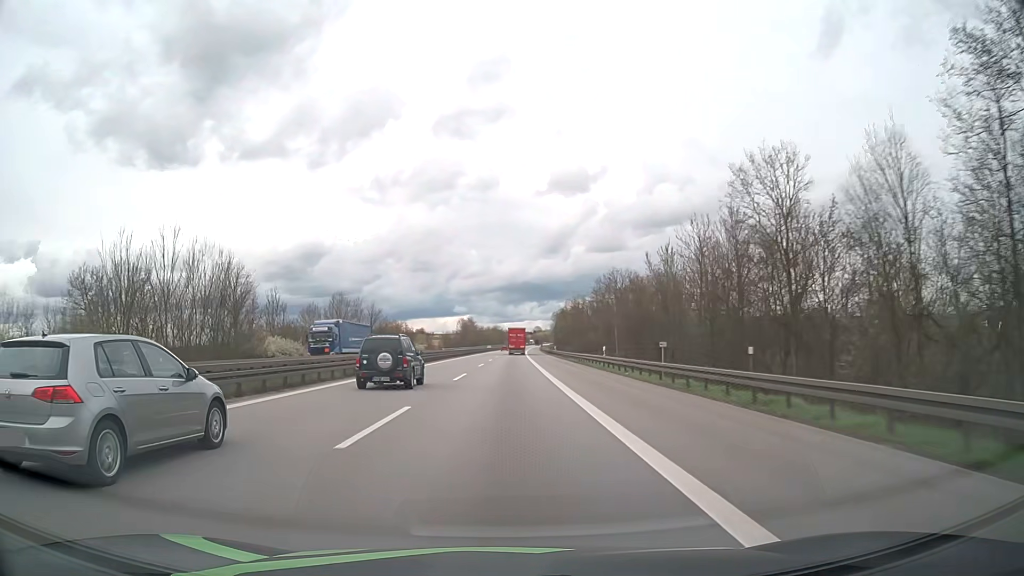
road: motorway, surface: asphalt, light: Day
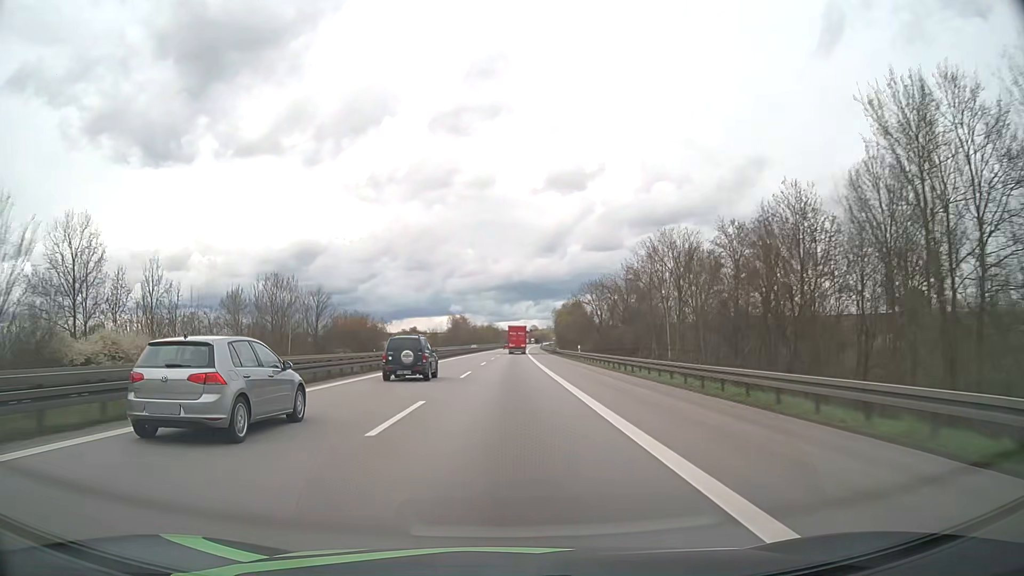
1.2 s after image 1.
(+0.1, +35.3) m; 0°
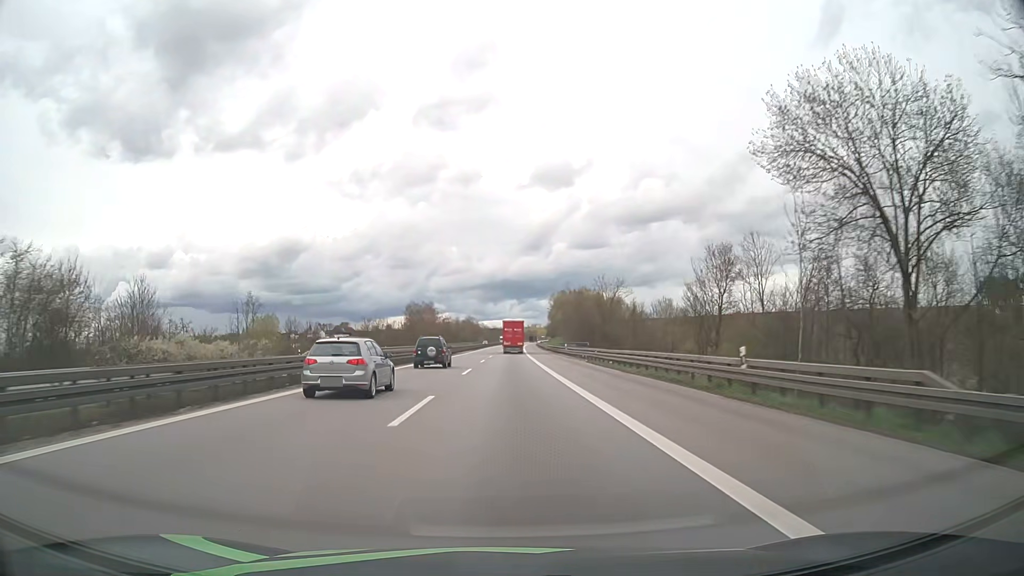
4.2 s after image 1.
(+1.0, +89.6) m; +1°
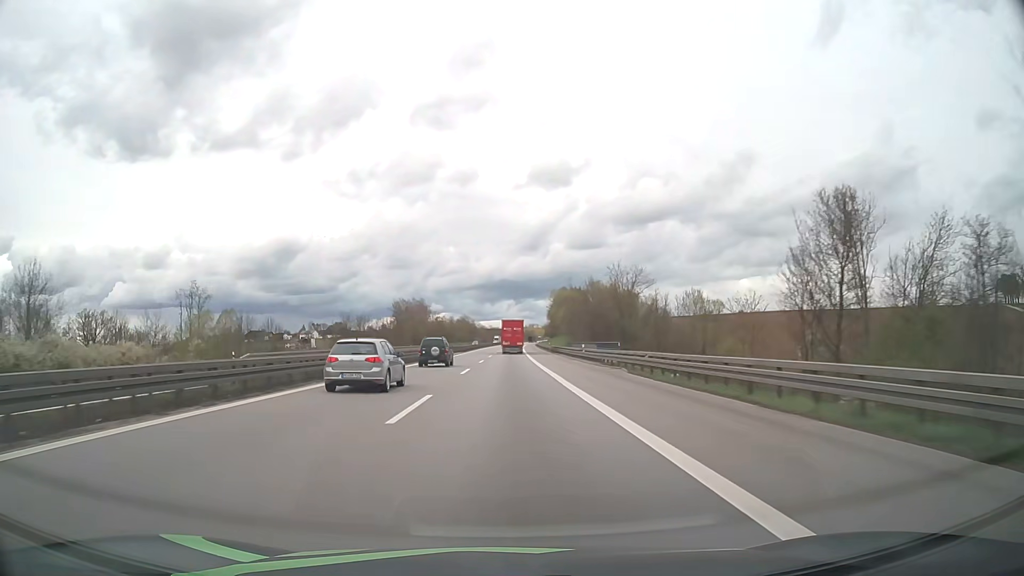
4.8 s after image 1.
(0.0, +17.8) m; 0°
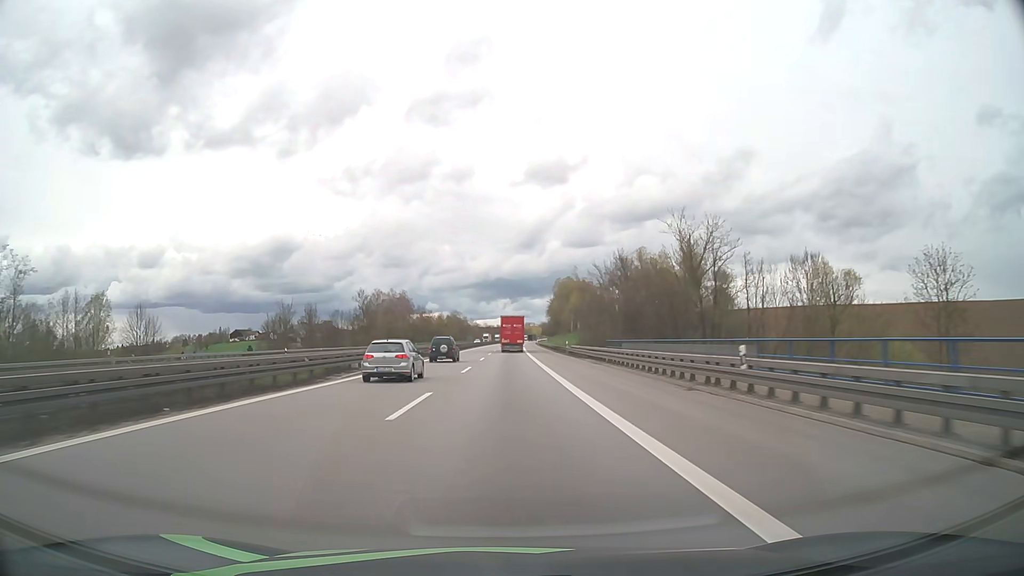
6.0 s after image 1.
(+0.1, +35.5) m; 0°
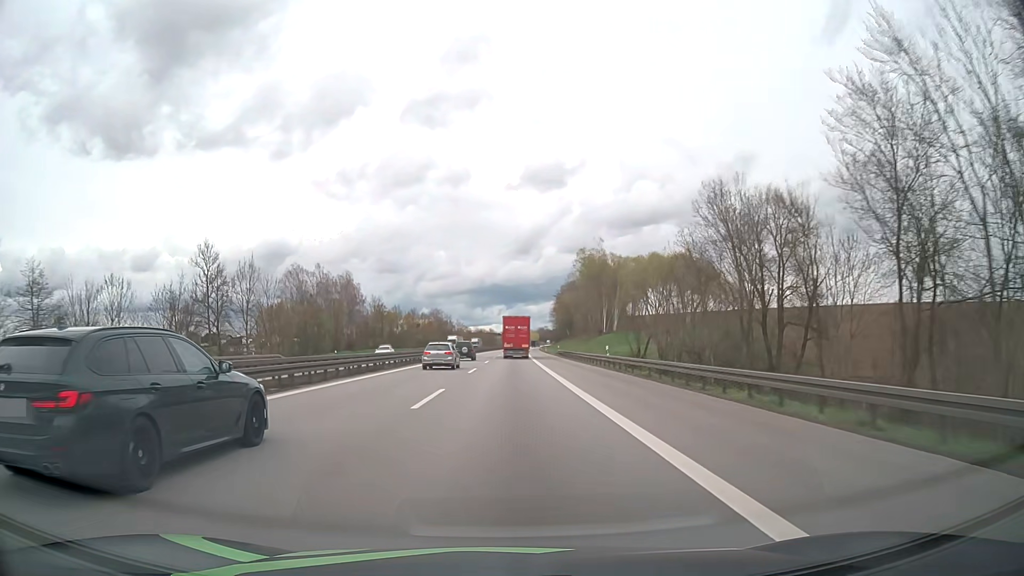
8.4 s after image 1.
(+0.3, +70.7) m; 0°
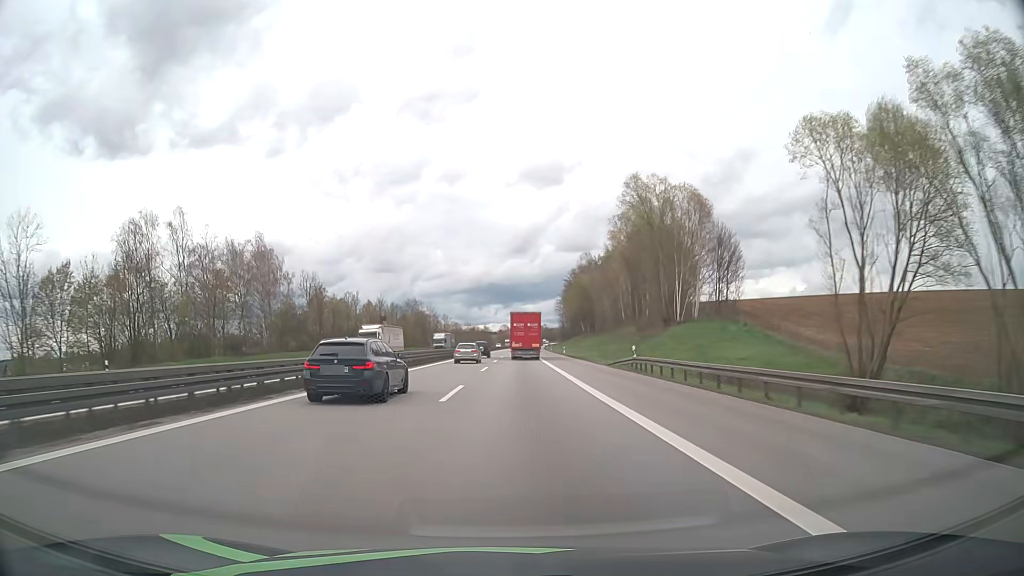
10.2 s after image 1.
(+0.2, +52.4) m; 0°
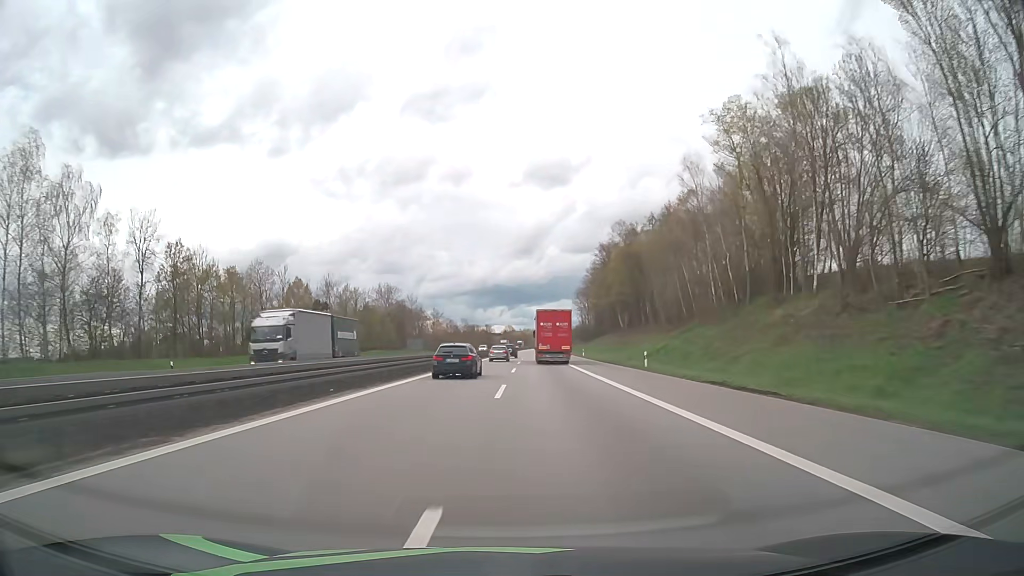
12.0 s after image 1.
(-0.3, +52.7) m; -1°
(0, +10) (0, +20) (0, +30) (0, +40) (0, +50) (0, +60) (+1, +70) (+1, +80) (+1, +90) (+1, +100) m
